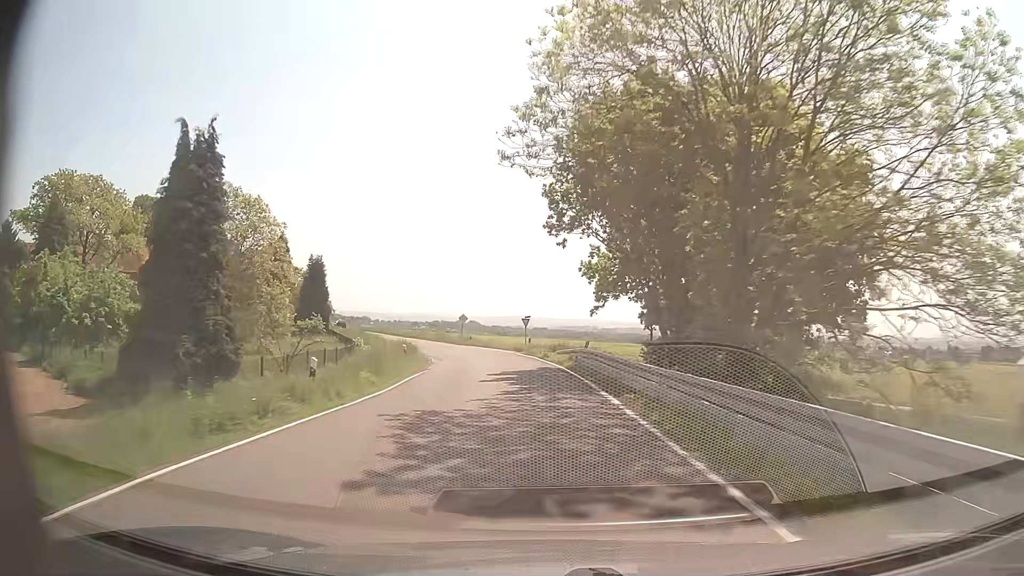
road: secondary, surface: asphalt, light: Day
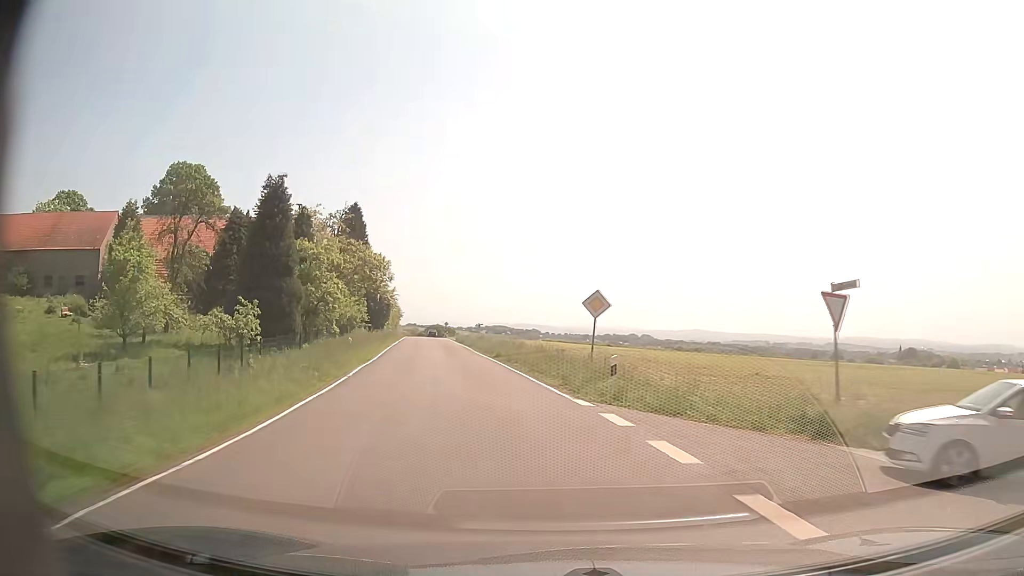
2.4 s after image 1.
(-3.5, +41.4) m; -14°
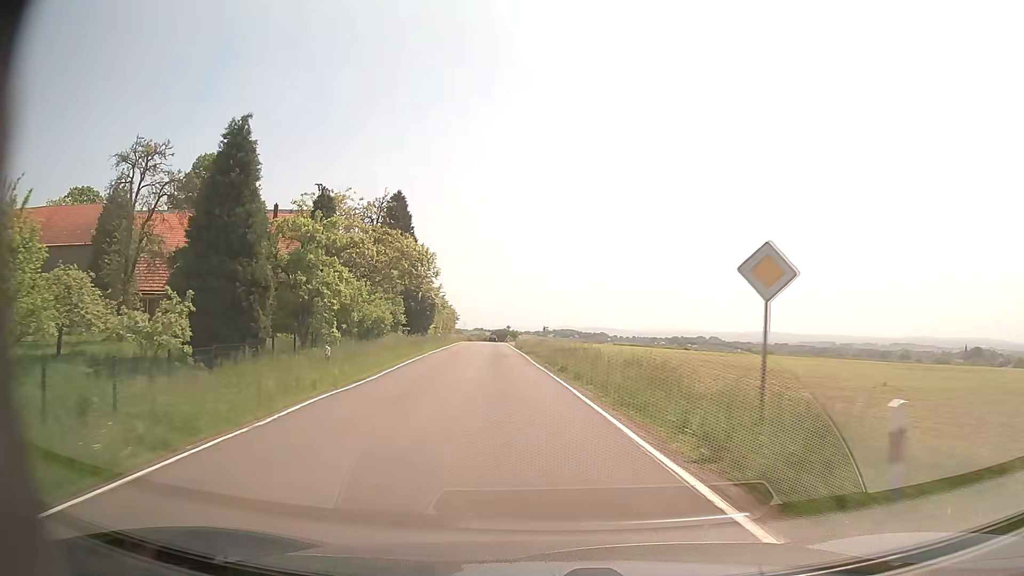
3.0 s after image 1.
(-0.5, +10.7) m; -6°
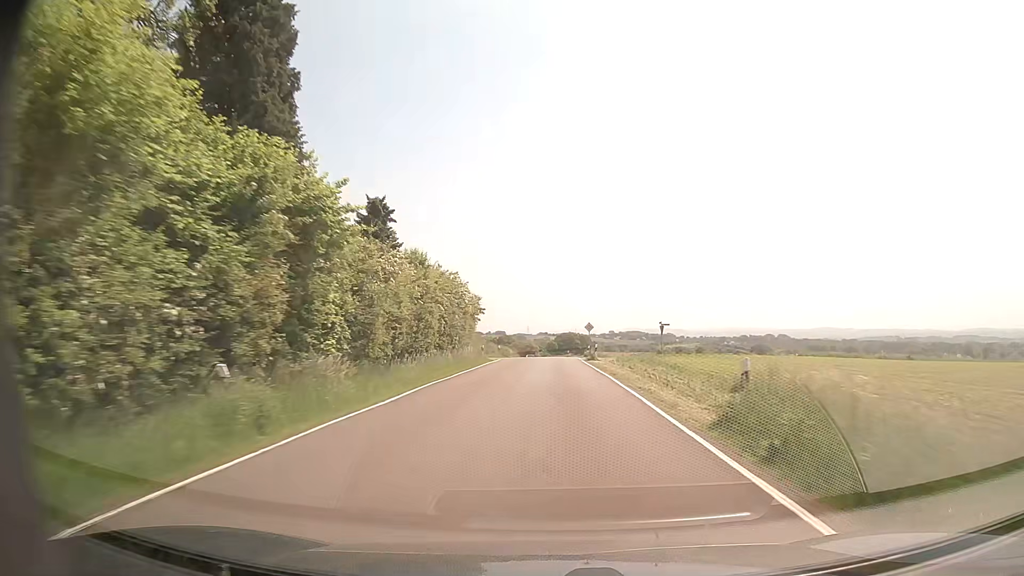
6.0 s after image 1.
(-4.9, +55.7) m; -6°
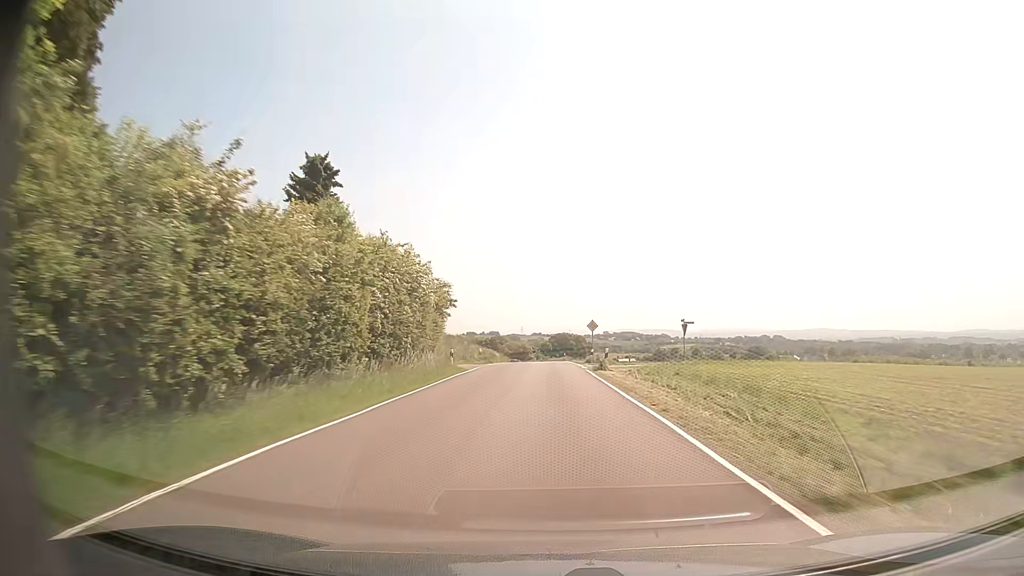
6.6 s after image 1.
(+0.1, +11.6) m; 0°
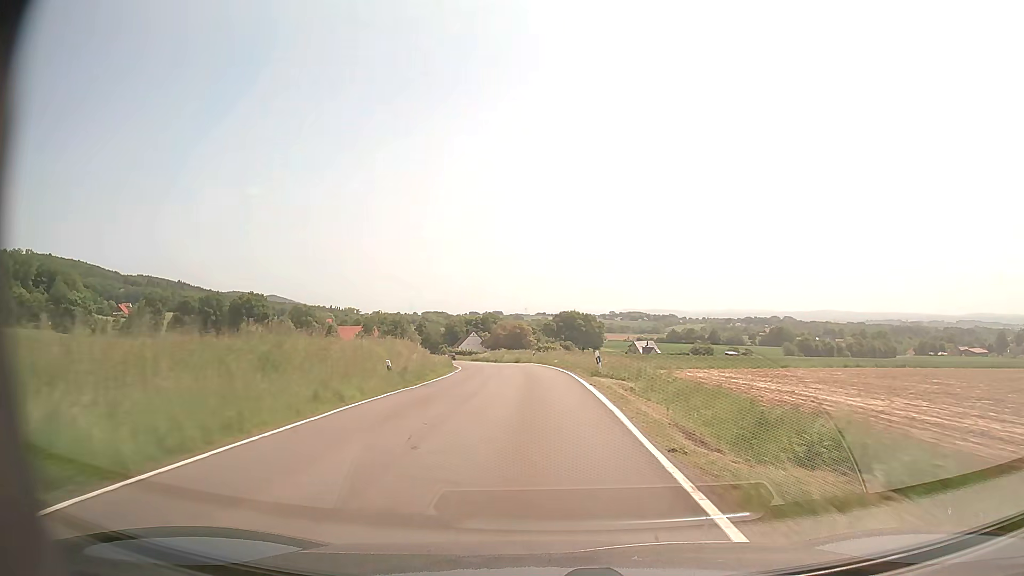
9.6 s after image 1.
(+0.8, +58.3) m; 0°
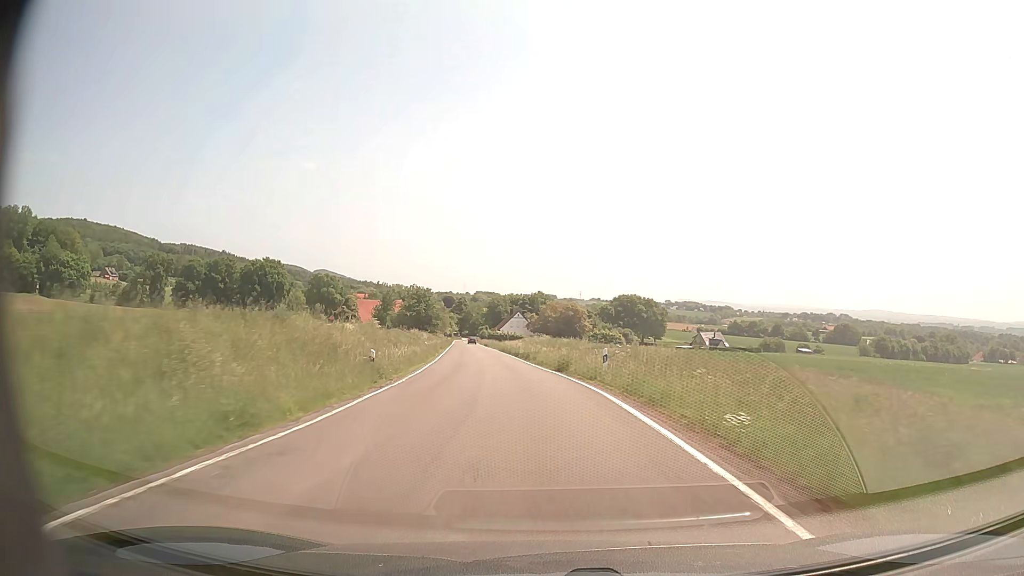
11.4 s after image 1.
(-1.2, +35.7) m; -4°
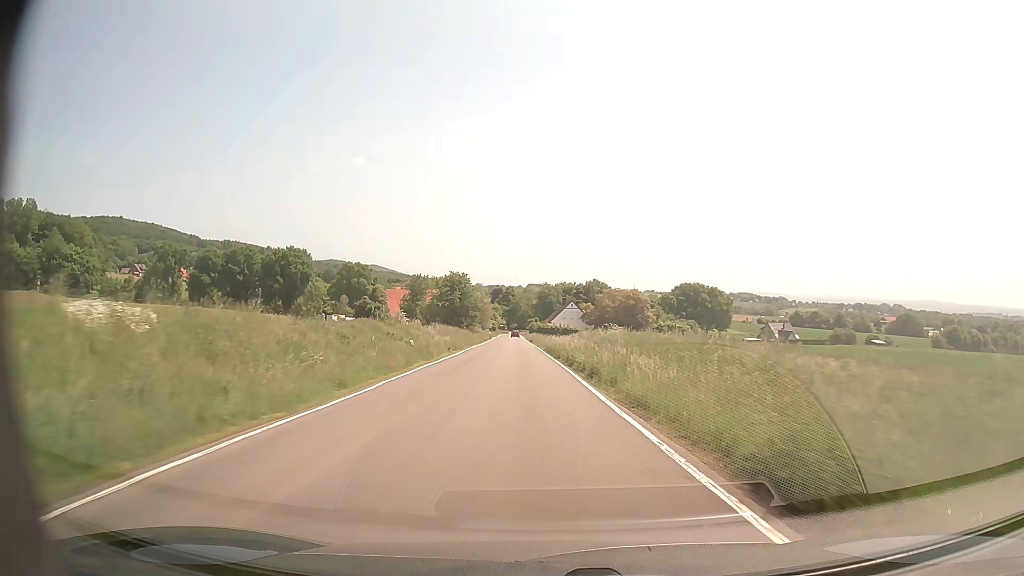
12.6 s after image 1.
(-1.0, +24.2) m; -5°
(0, +10) (0, +20) (-1, +30) (-1, +40) (-2, +50) (-3, +60) (-3, +70) (-4, +80) (-4, +90) (-5, +100) m
